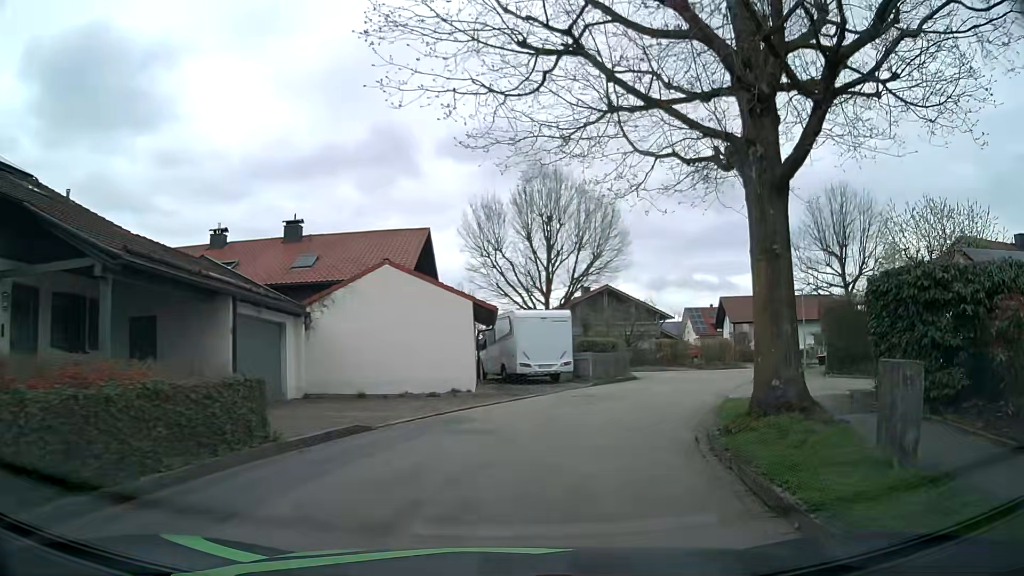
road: residential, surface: asphalt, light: Day
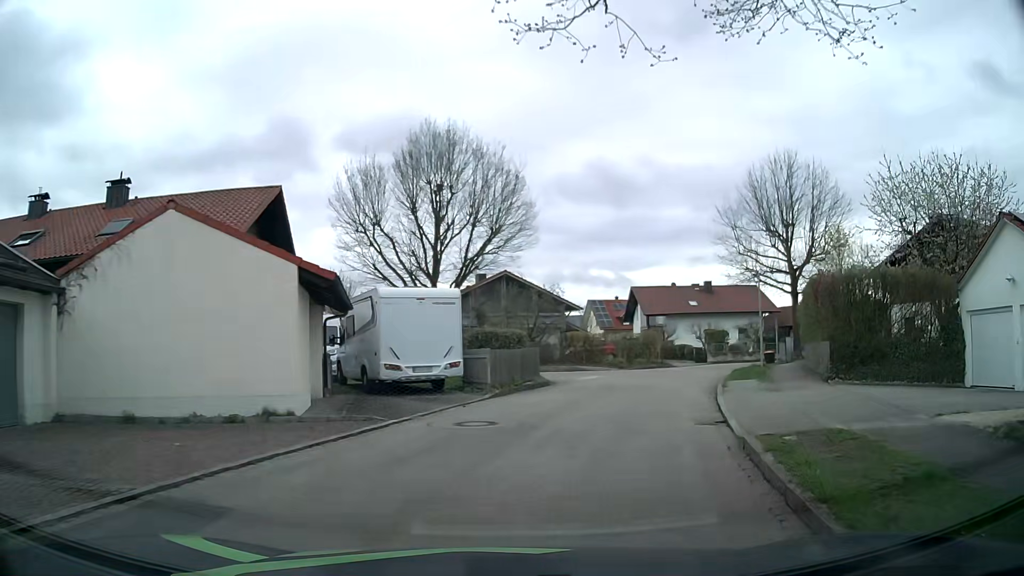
(+0.6, +7.8) m; +8°
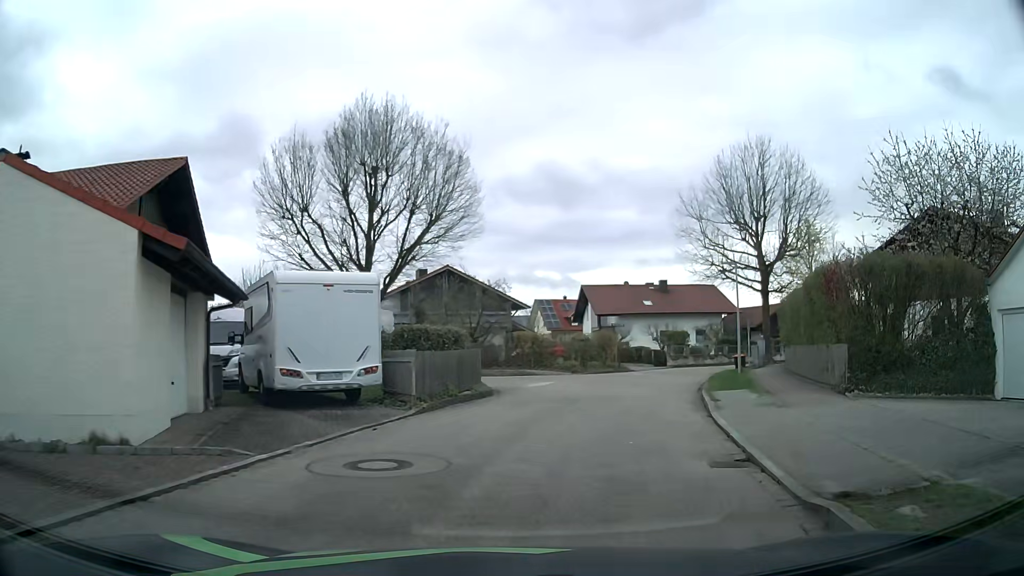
(+0.2, +3.9) m; +4°
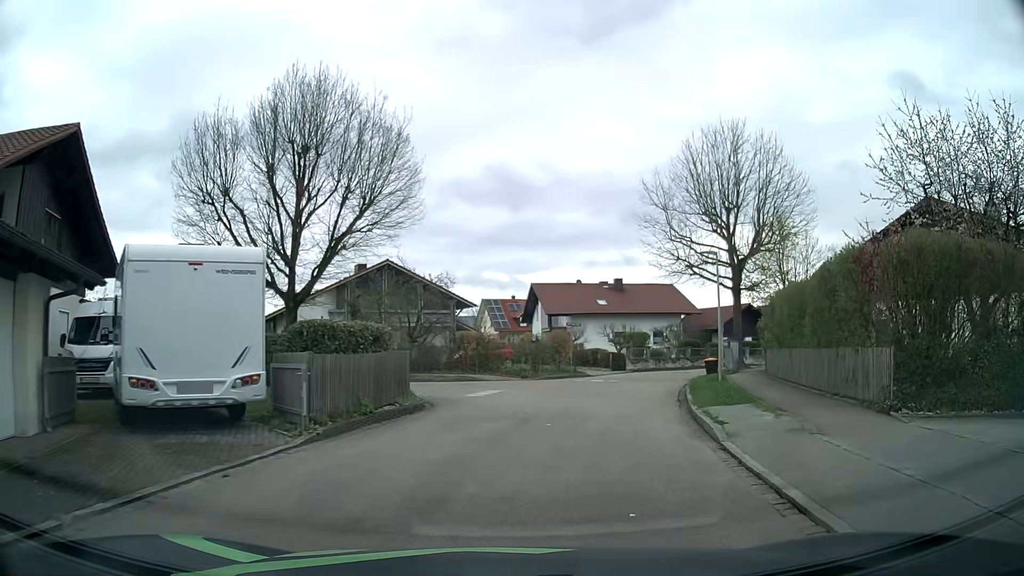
(+0.2, +3.8) m; +6°
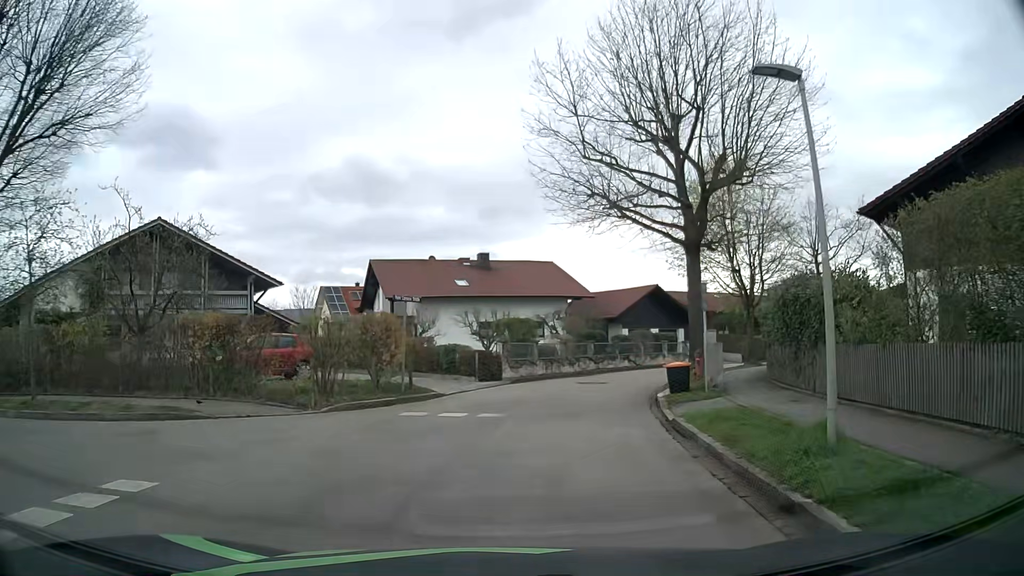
(+1.7, +15.0) m; +12°
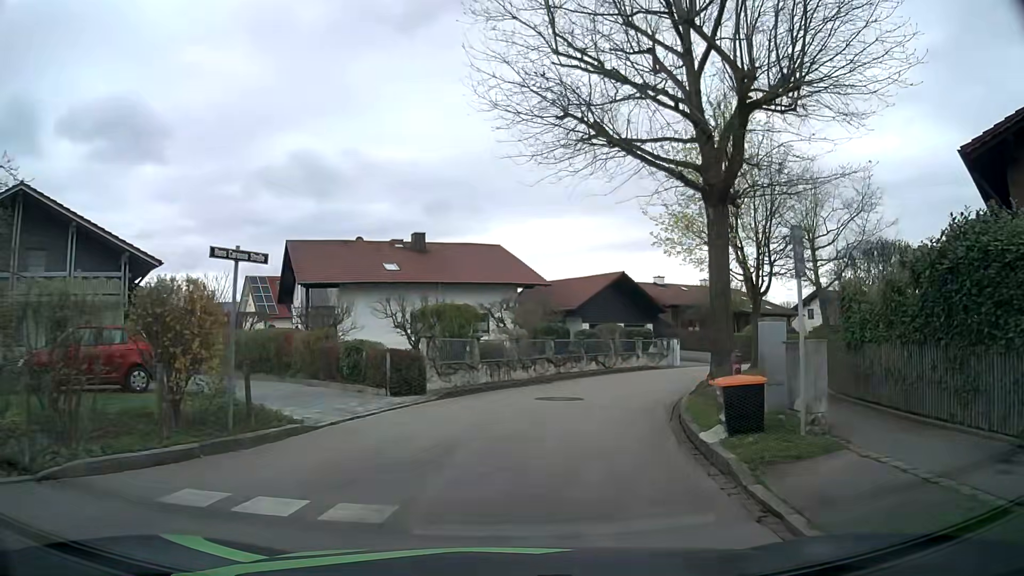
(+0.3, +7.6) m; +4°
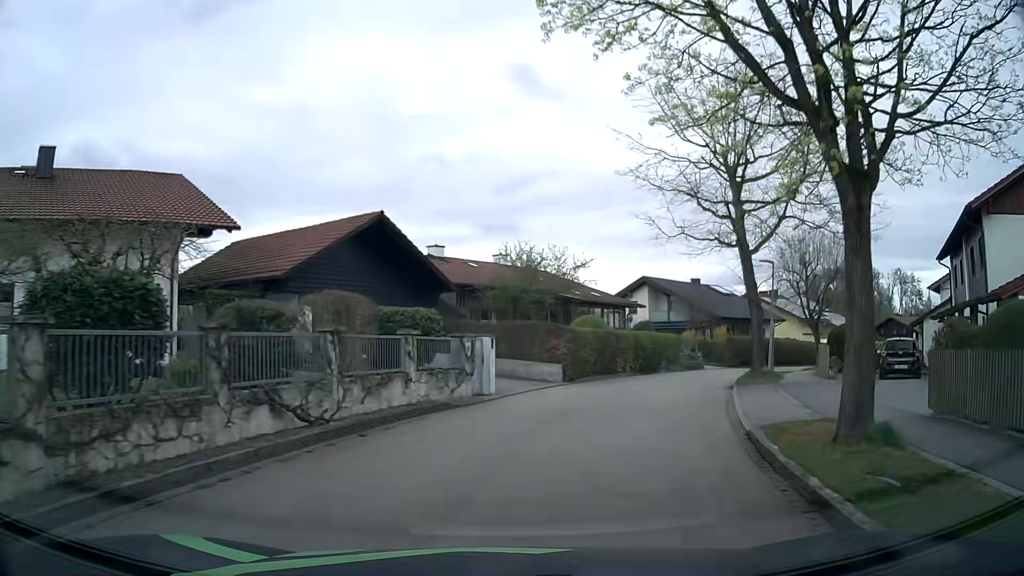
(+3.0, +19.2) m; +22°
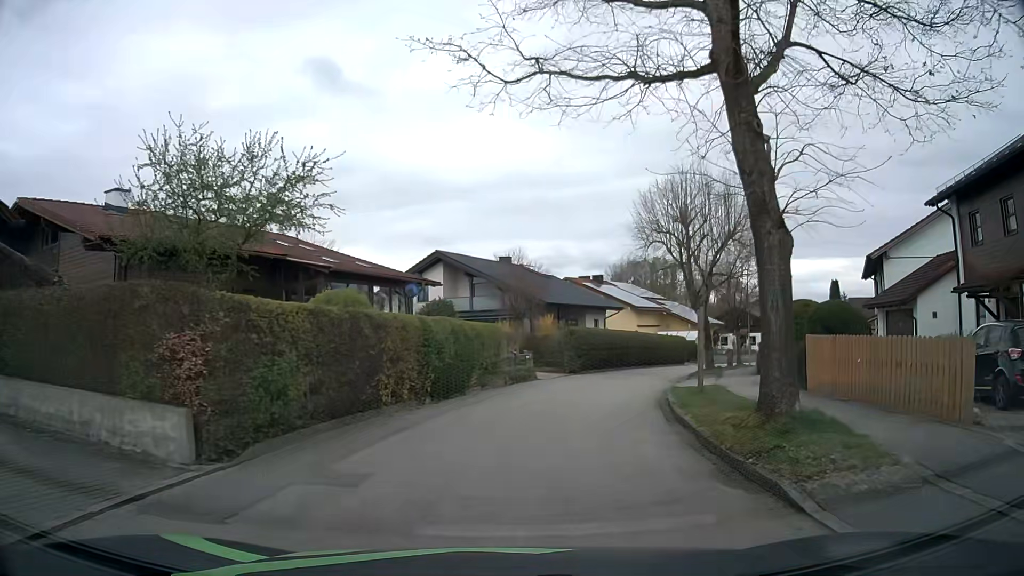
(+2.2, +15.7) m; +16°
